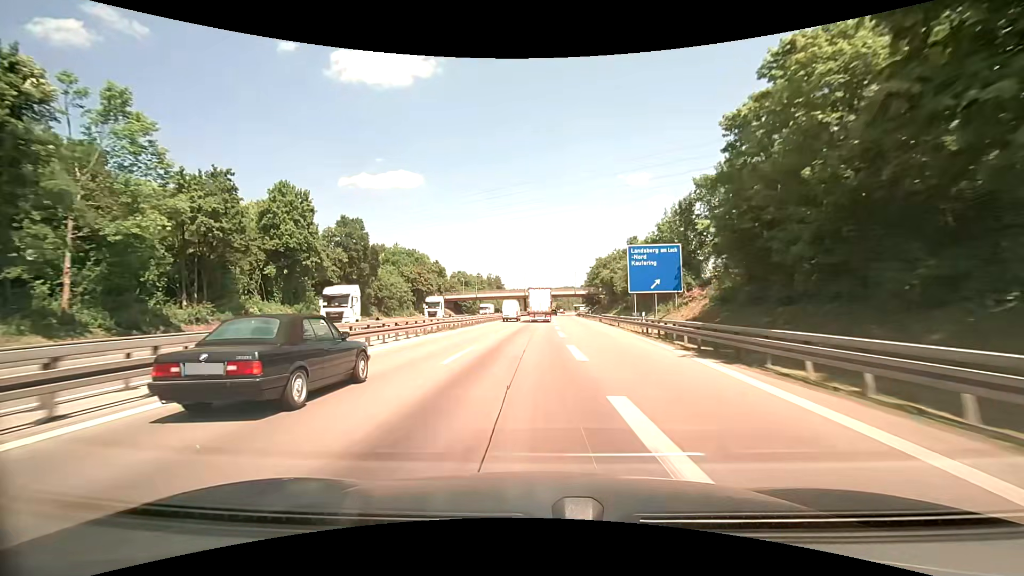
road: motorway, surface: asphalt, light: Day
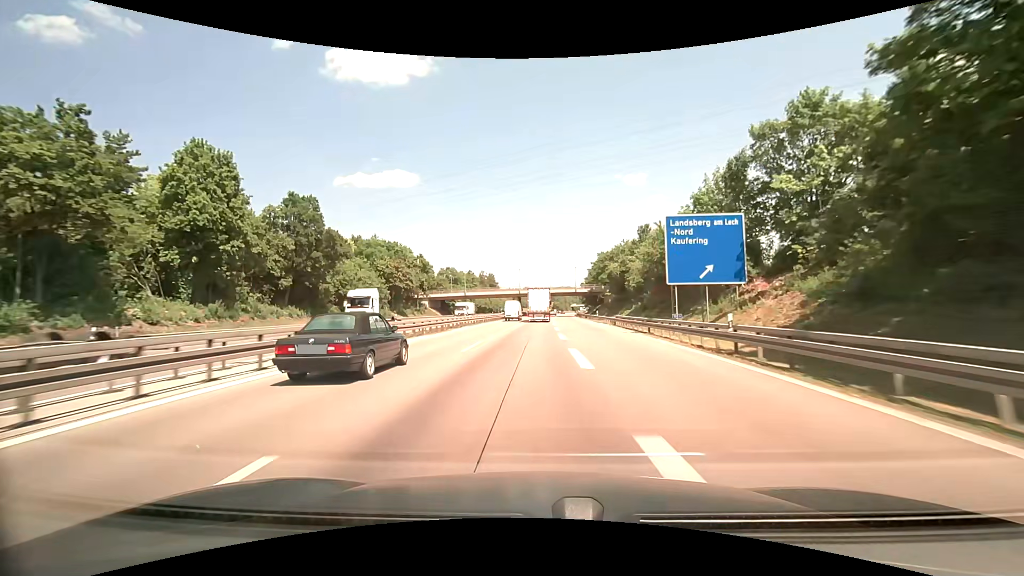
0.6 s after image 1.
(+0.1, +14.4) m; +1°
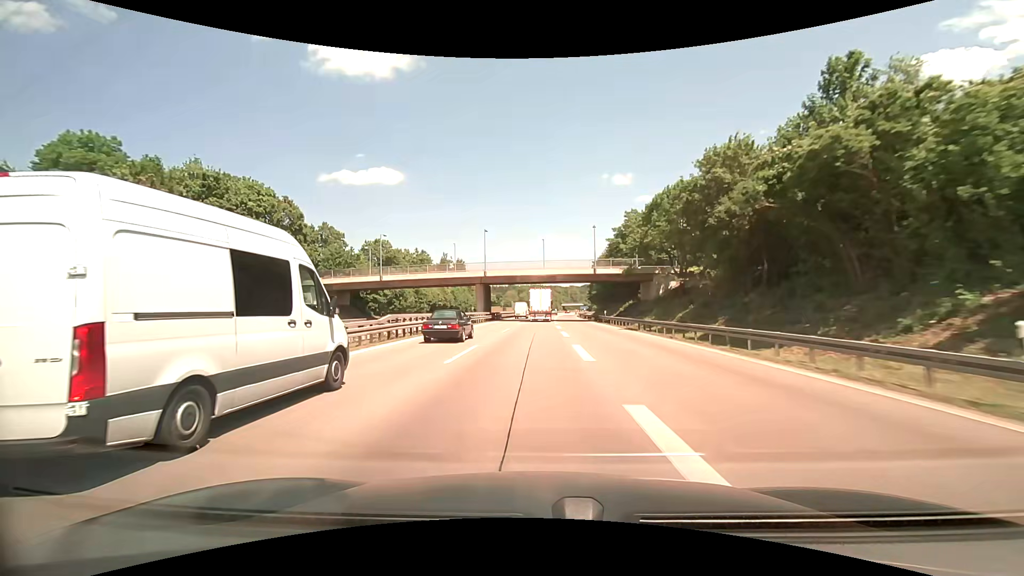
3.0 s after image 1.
(+0.8, +58.4) m; +2°
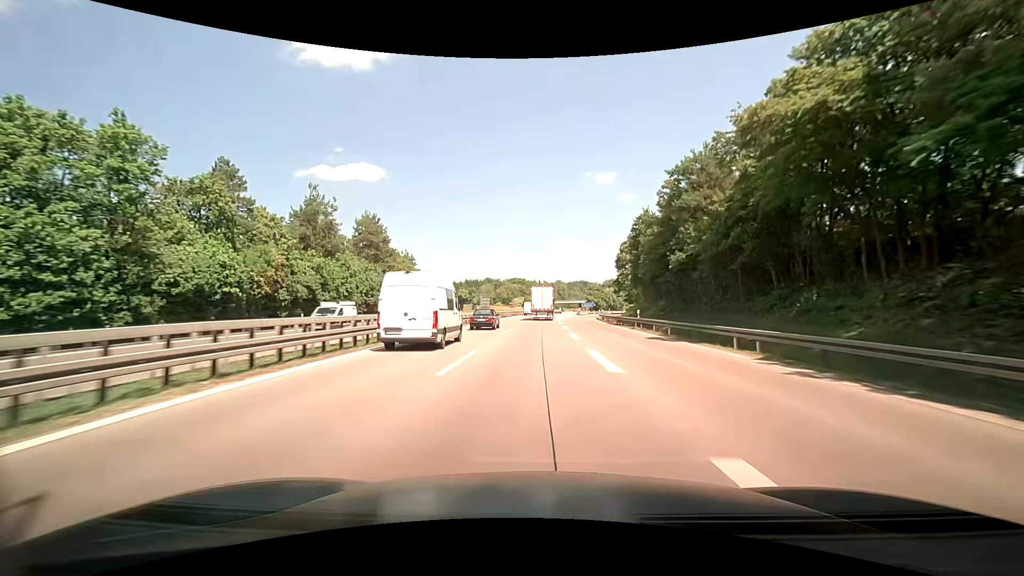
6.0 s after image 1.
(+0.5, +74.6) m; +1°
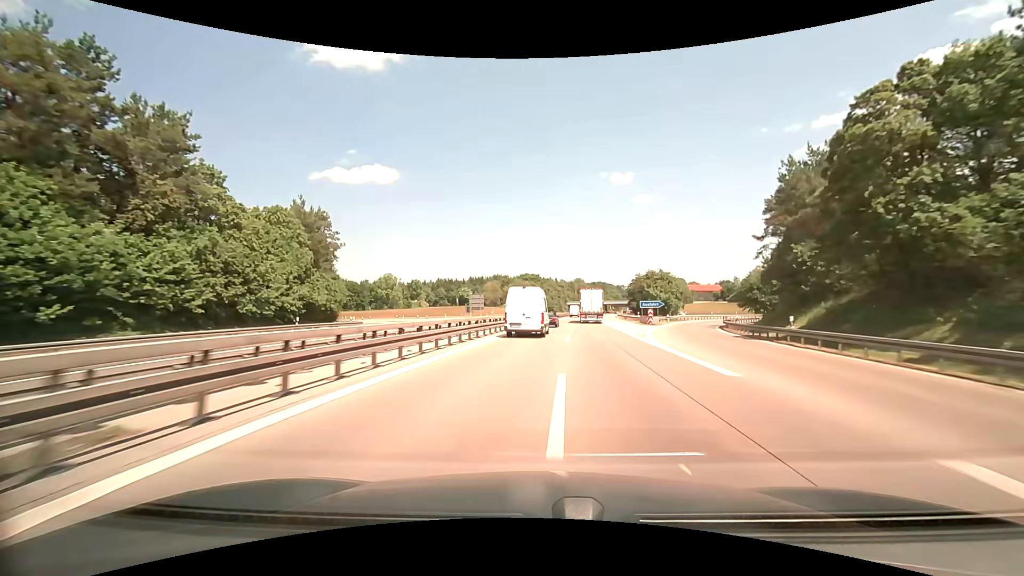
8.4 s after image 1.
(+0.1, +59.6) m; 0°
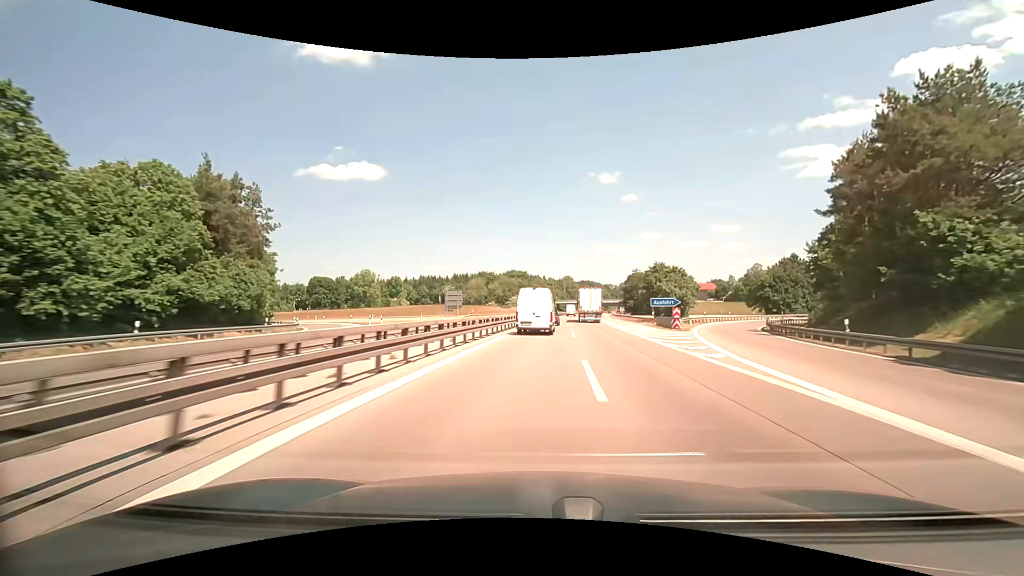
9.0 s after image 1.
(0.0, +15.1) m; 0°
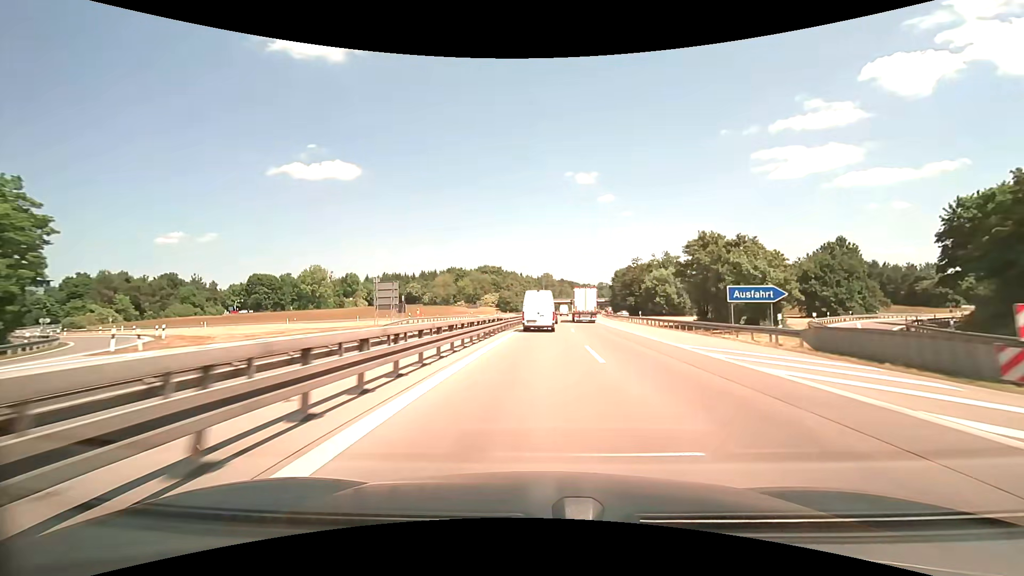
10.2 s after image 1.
(+0.3, +30.7) m; +1°
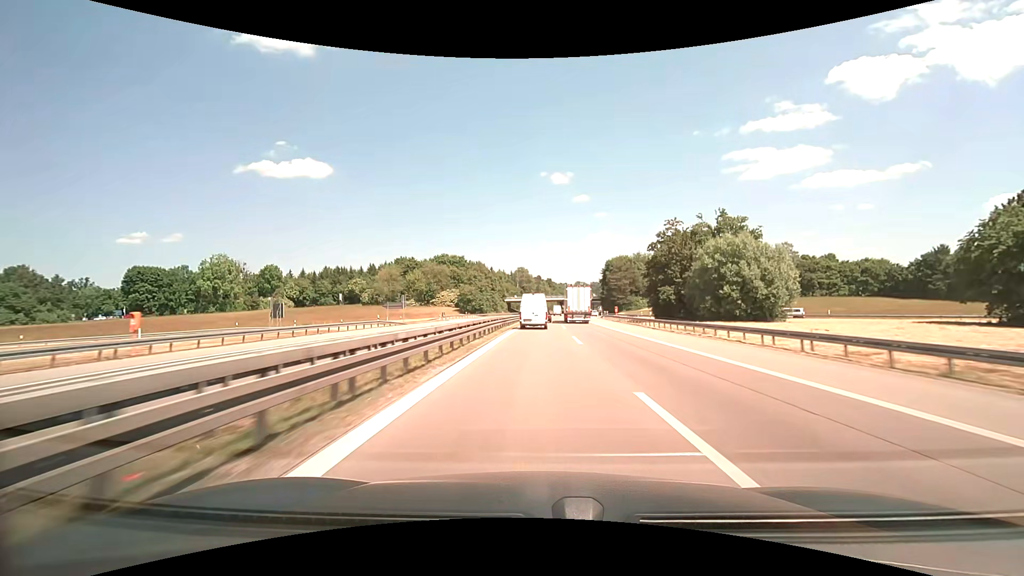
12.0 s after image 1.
(+1.3, +47.1) m; +3°
(0, +10) (0, +20) (0, +30) (+1, +40) (+1, +50) (+2, +60) (+2, +70) (+3, +80) (+4, +90) (+4, +100) m
